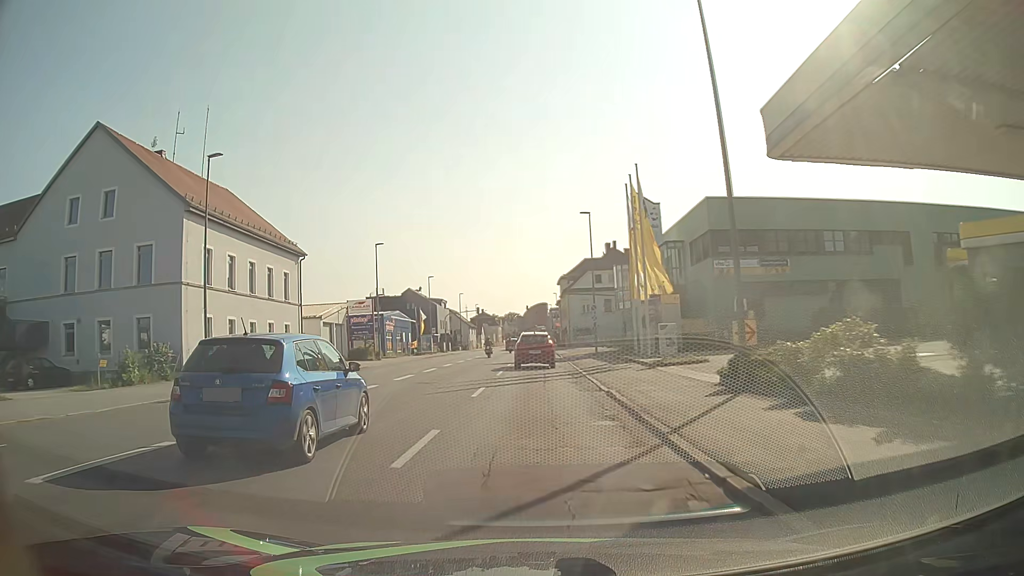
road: tertiary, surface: asphalt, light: Day
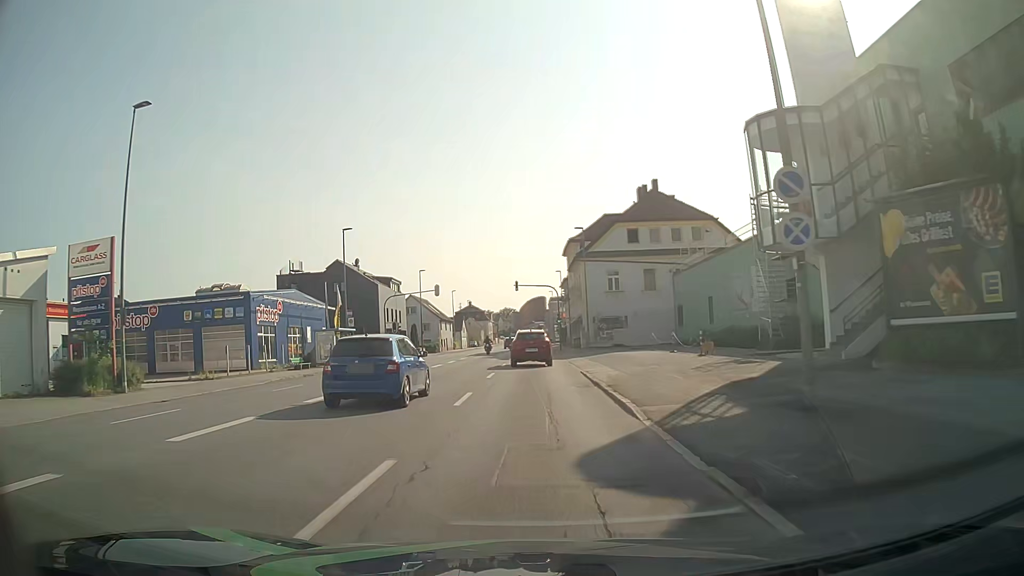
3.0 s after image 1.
(+0.1, +38.8) m; 0°
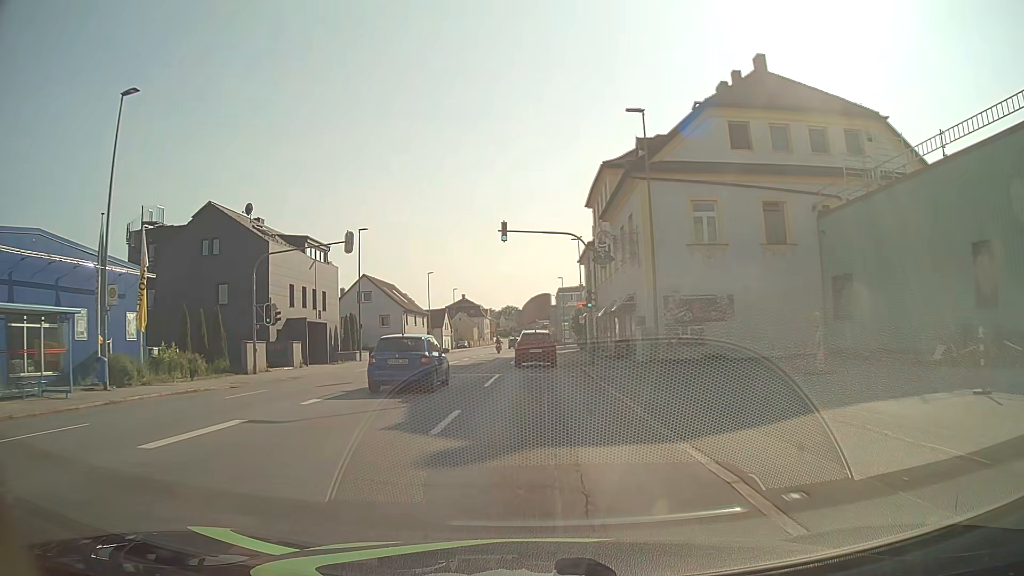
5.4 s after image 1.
(-0.4, +31.0) m; -1°
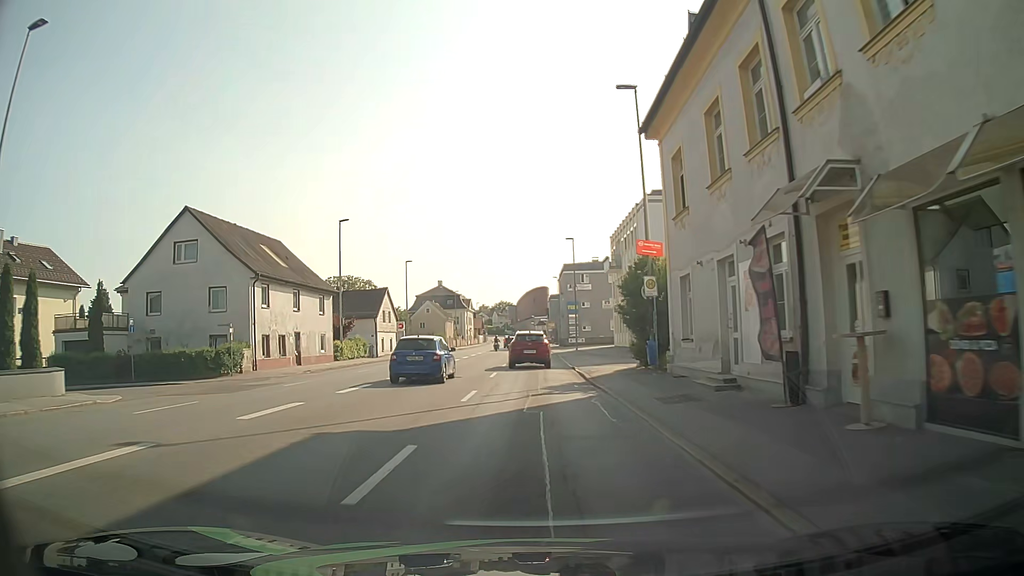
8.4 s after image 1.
(0.0, +38.9) m; 0°
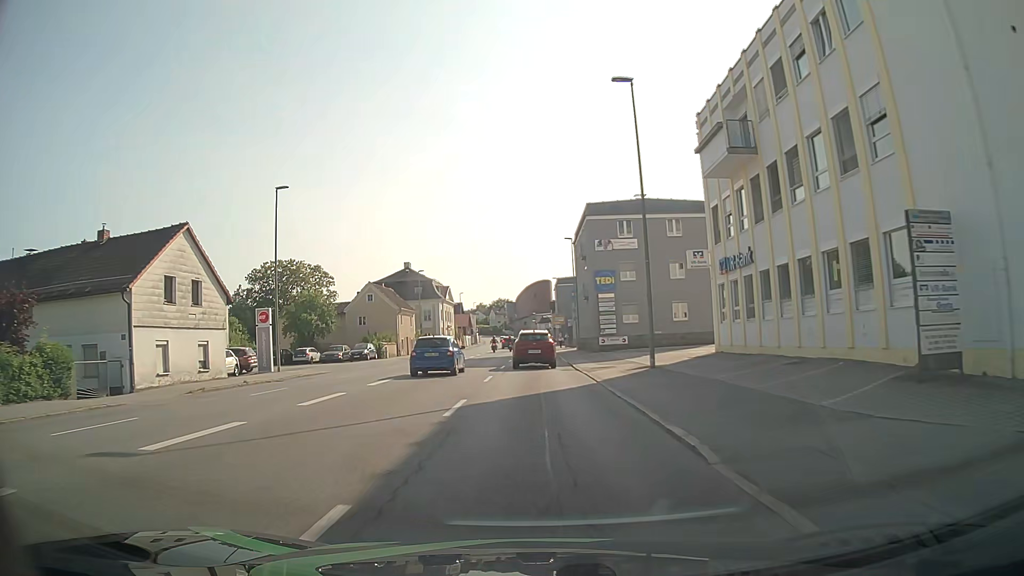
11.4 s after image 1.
(-0.2, +39.1) m; 0°
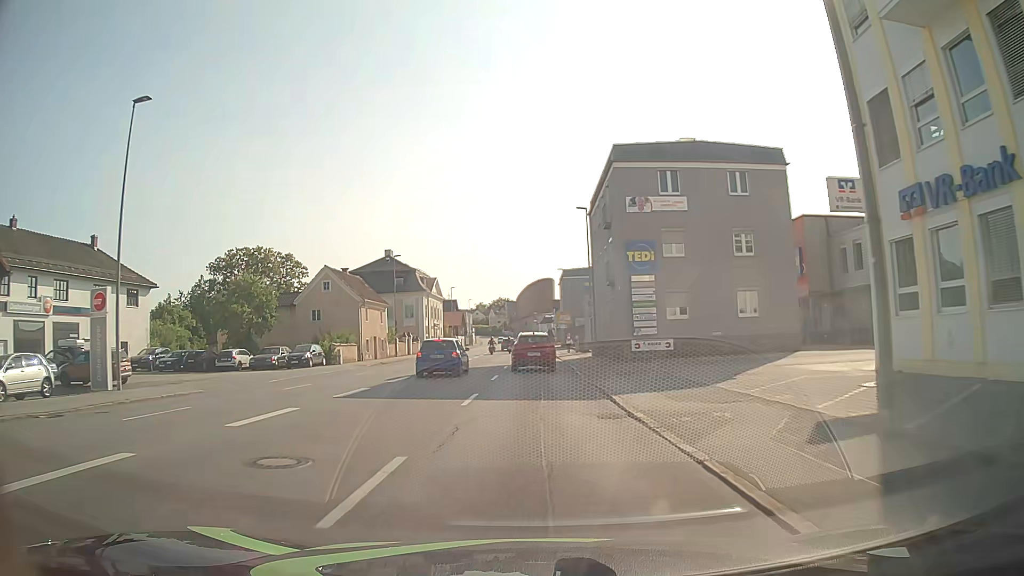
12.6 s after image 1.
(0.0, +15.6) m; 0°
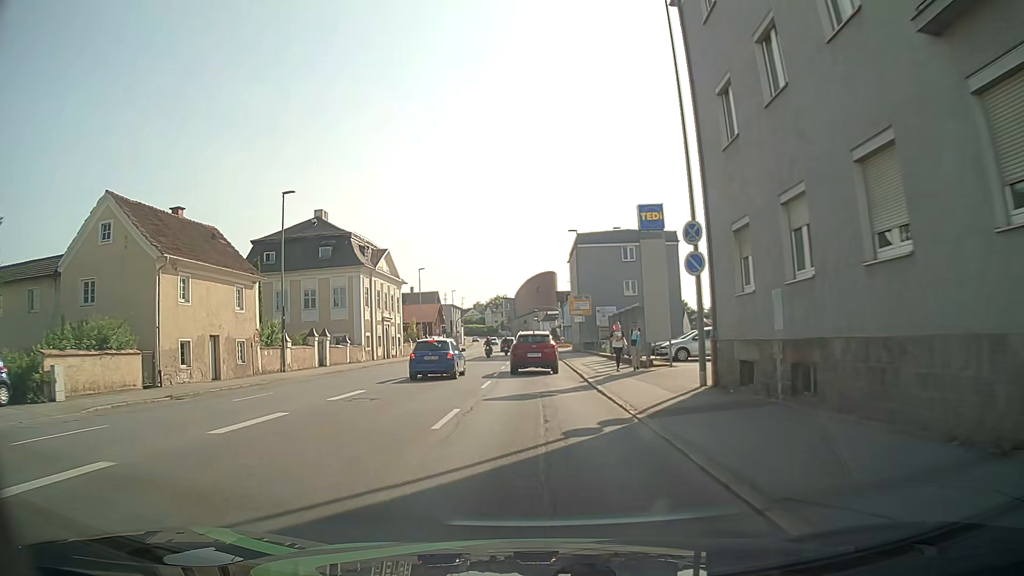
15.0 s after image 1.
(+0.1, +30.7) m; 0°
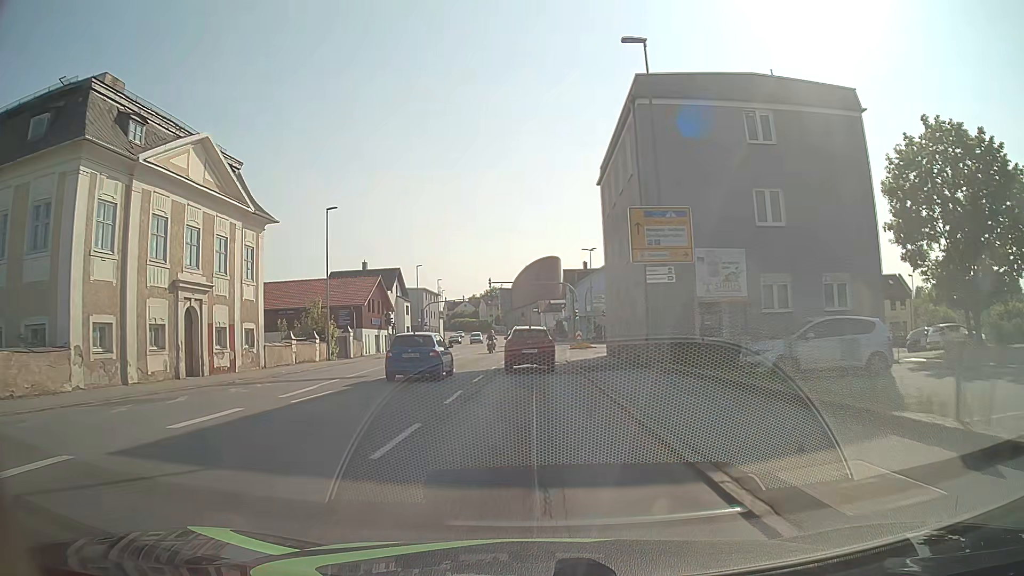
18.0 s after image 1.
(+0.2, +36.3) m; 0°
(0, +10) (0, +20) (0, +30) (0, +40) (+1, +50) (+1, +60) (+1, +70) (+1, +80) (+1, +90) (0, +100) m
